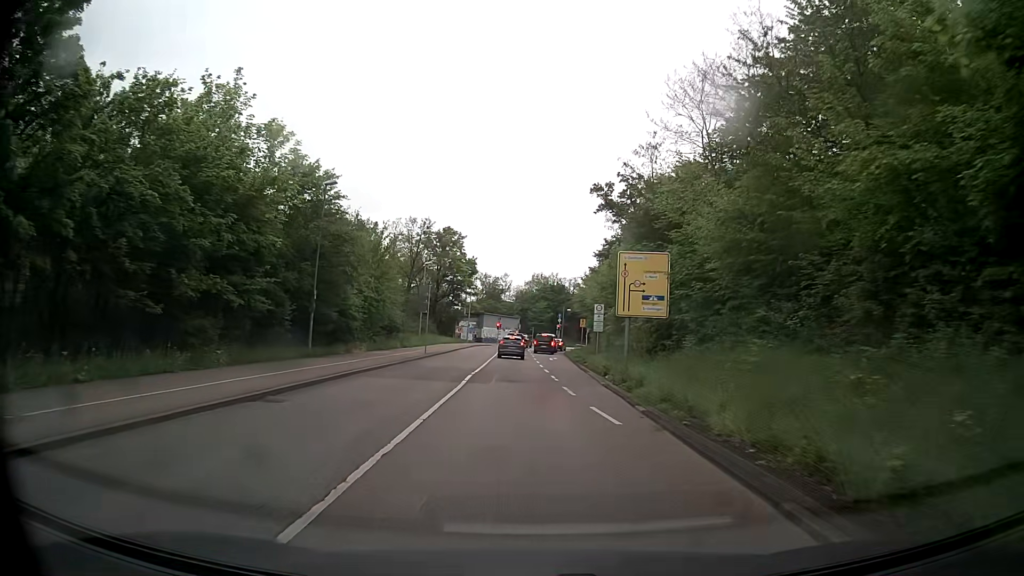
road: secondary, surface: asphalt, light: Day
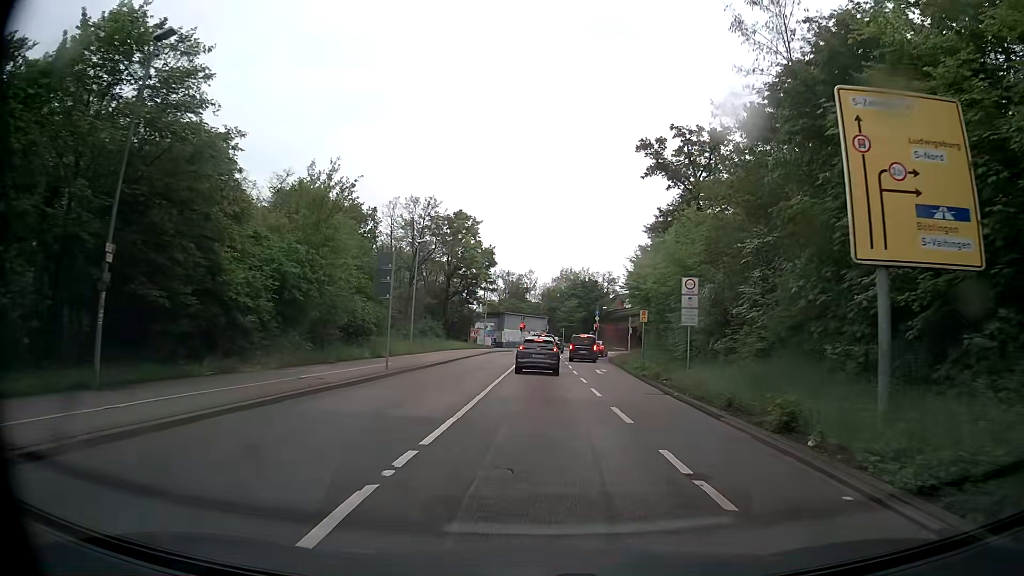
(-0.3, +17.7) m; -1°
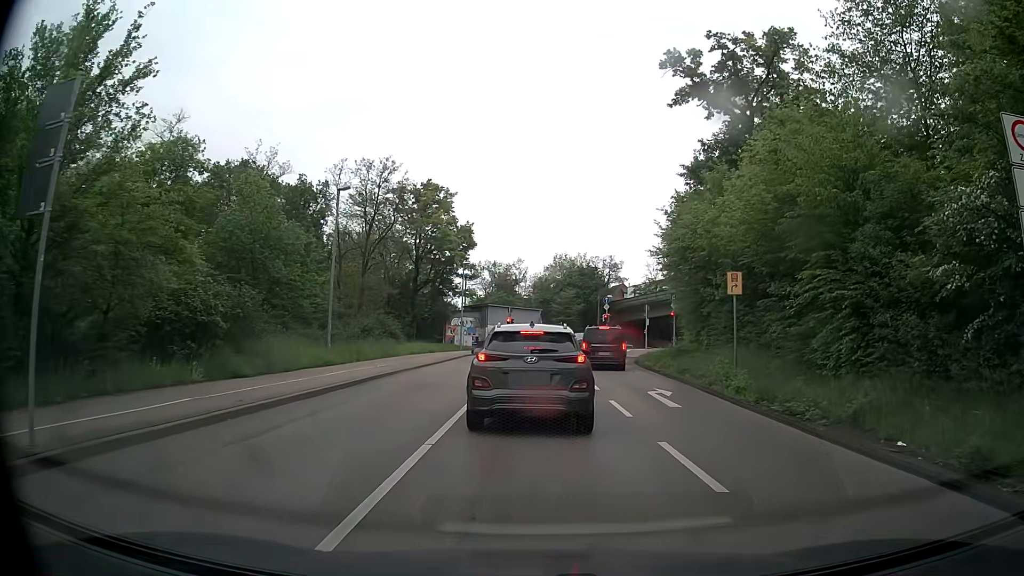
(0.0, +17.2) m; 0°
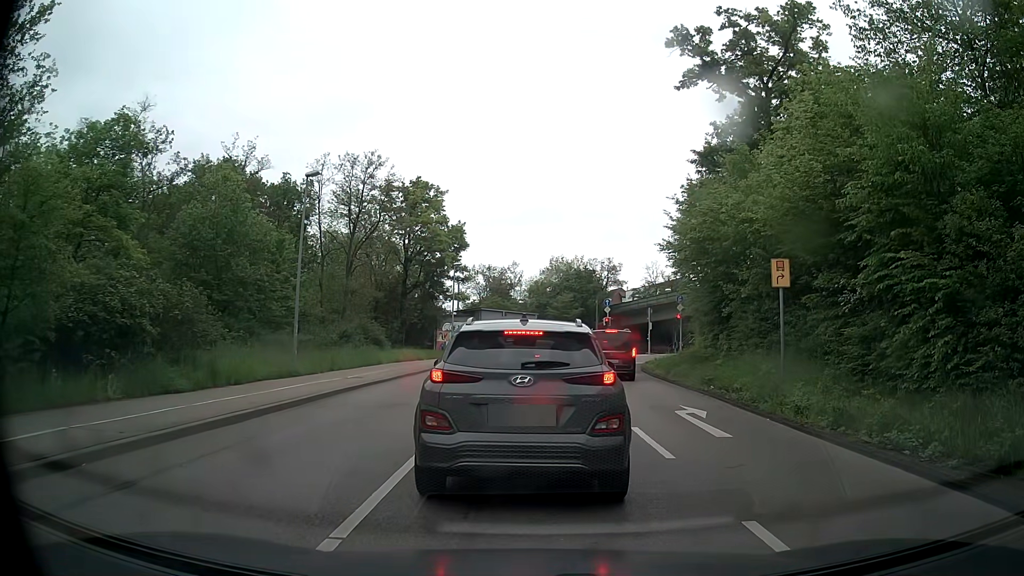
(0.0, +3.7) m; -1°
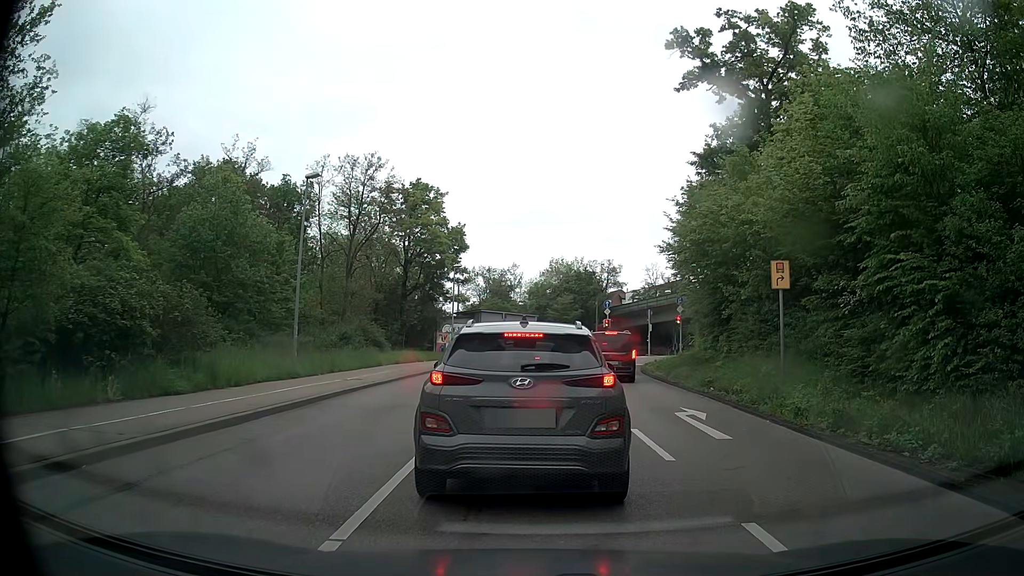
(0.0, 0.0) m; 0°
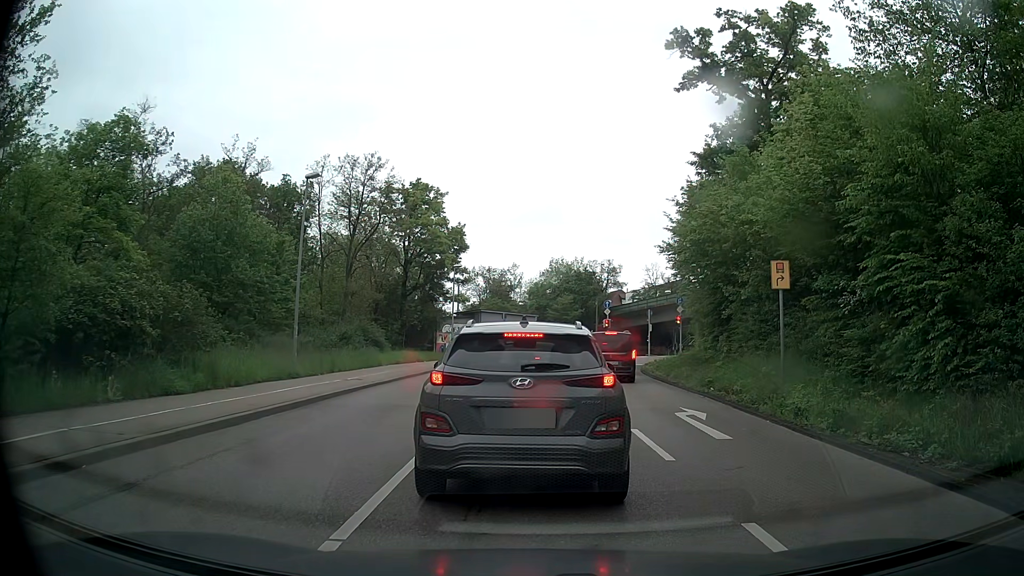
(0.0, 0.0) m; 0°
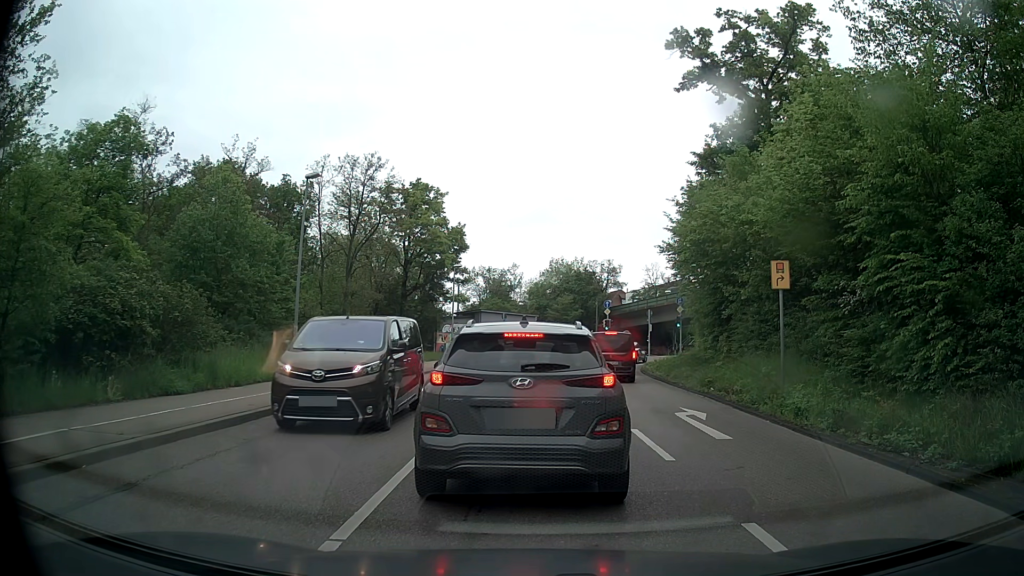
(0.0, 0.0) m; 0°
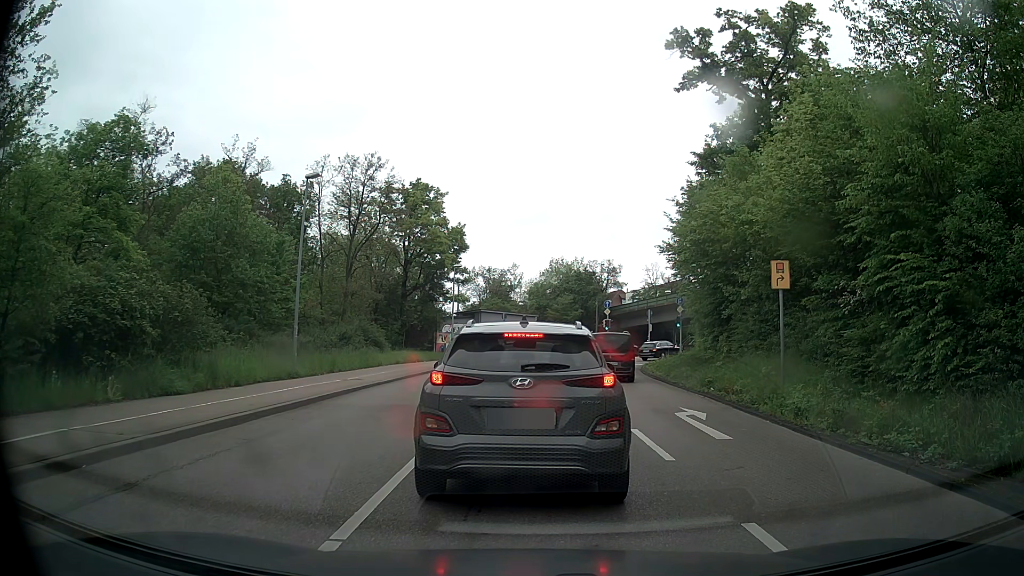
(0.0, 0.0) m; 0°
(0, +10) (+1, +20) (+1, +30) (+1, +40) (+2, +50) (+5, +59) (+11, +68) (+17, +76) (+23, +83) (+30, +91) m
